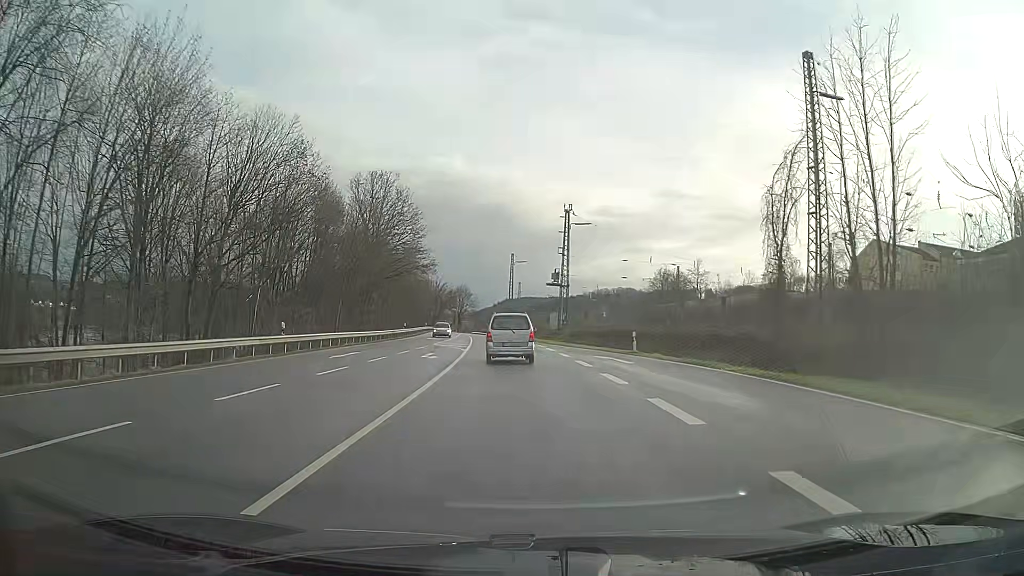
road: primary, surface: asphalt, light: Day
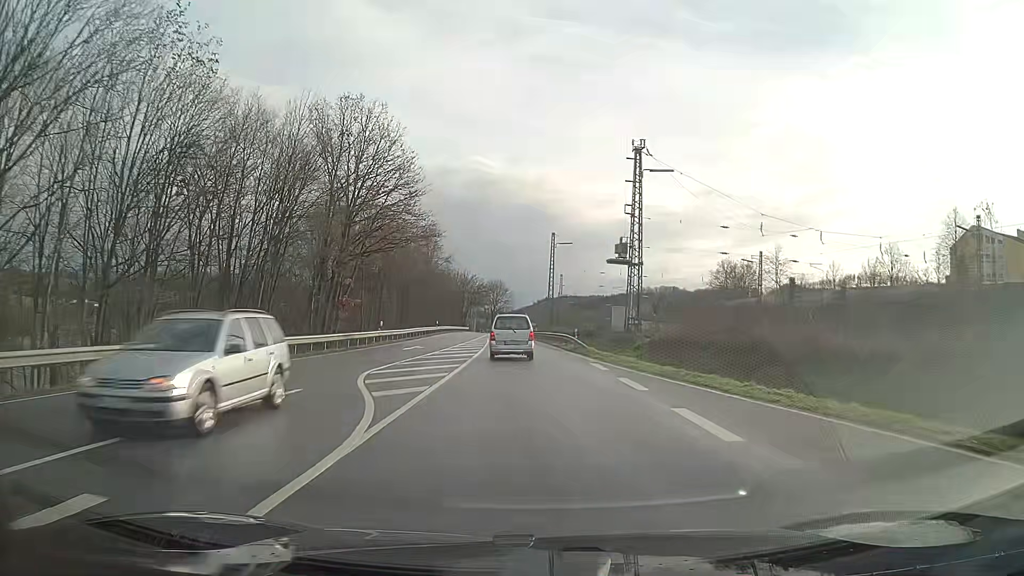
(-0.7, +25.4) m; -3°
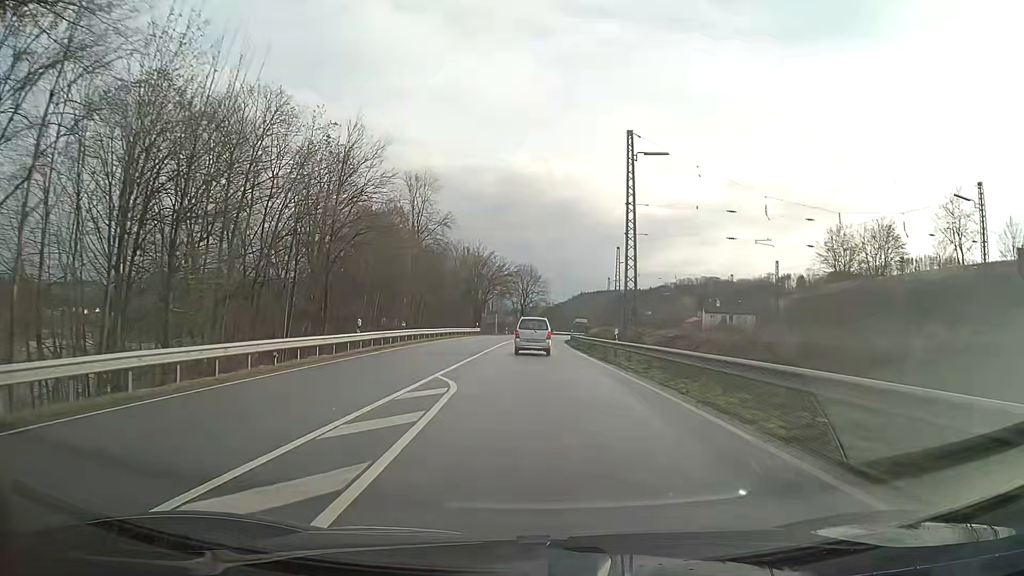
(-1.3, +46.0) m; -2°
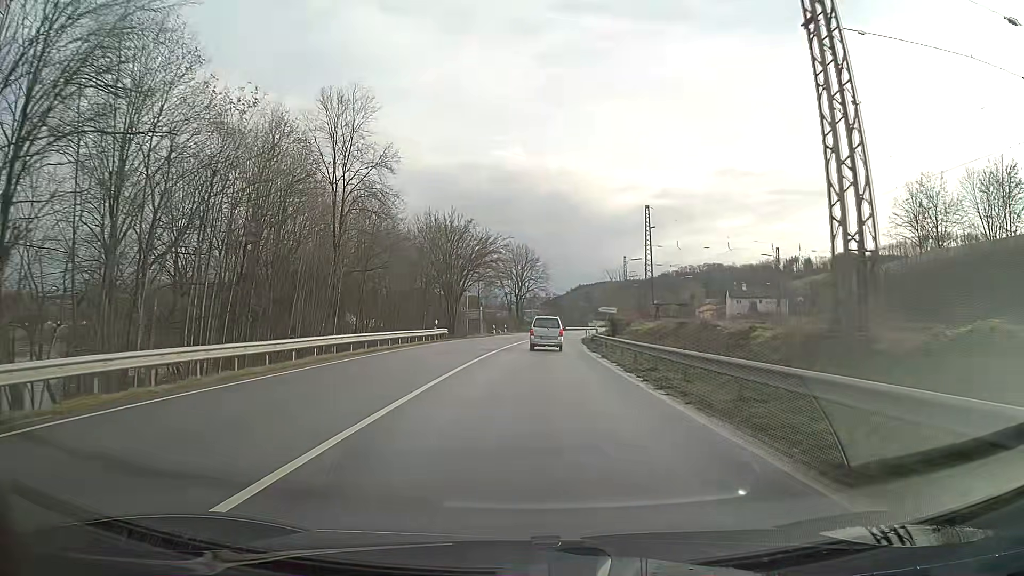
(0.0, +29.8) m; 0°
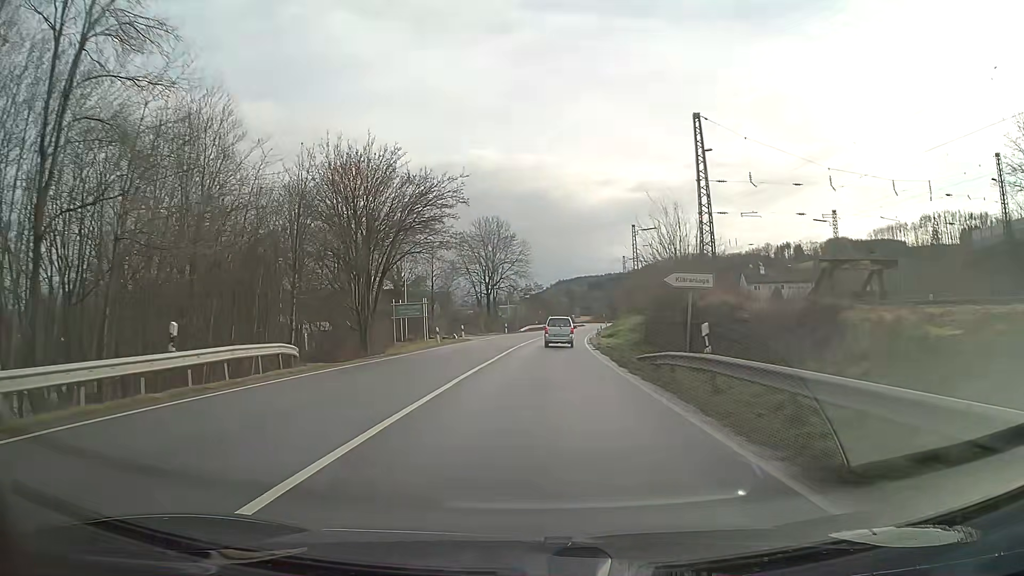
(+0.4, +31.0) m; +2°
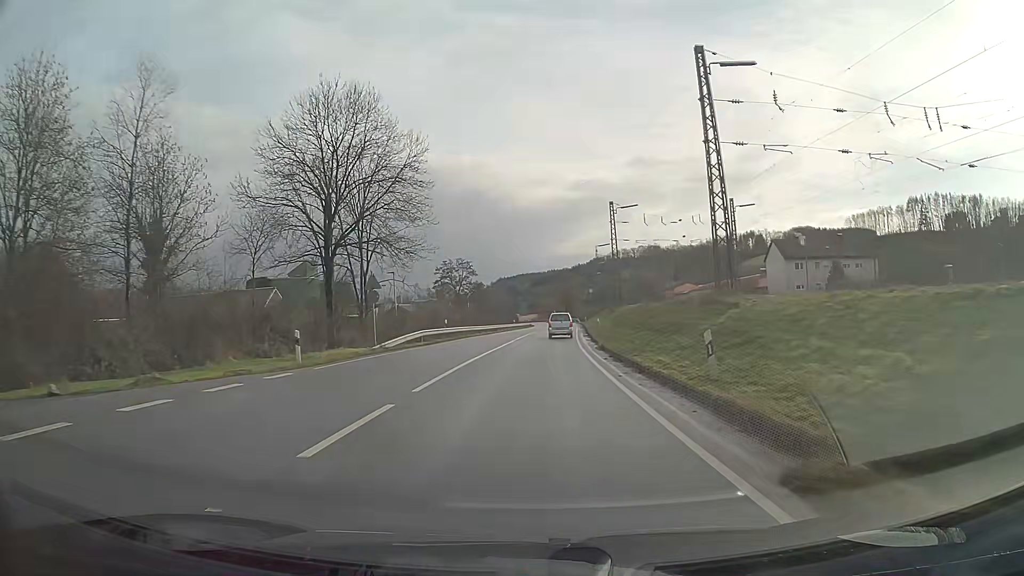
(+2.3, +53.9) m; +5°
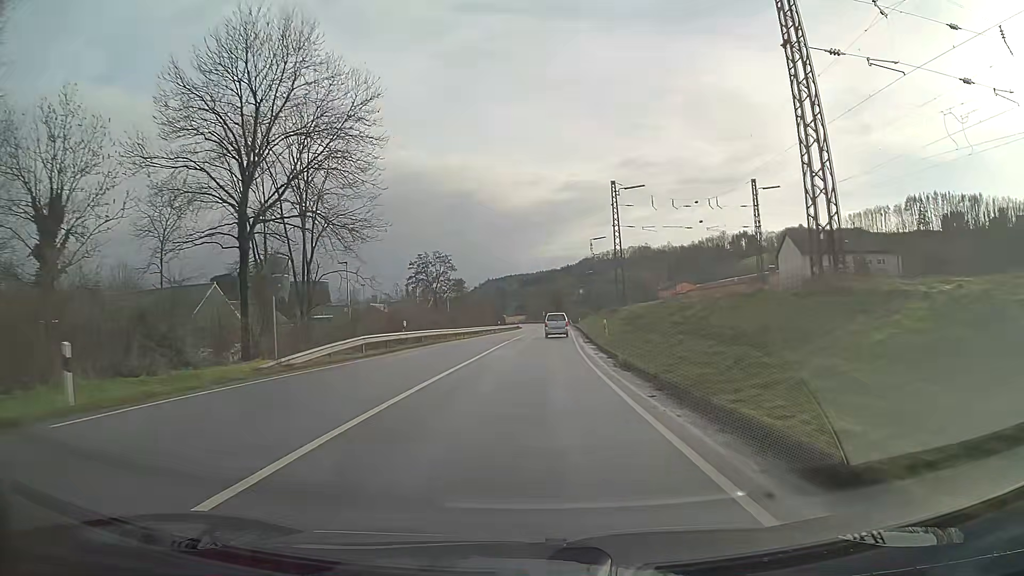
(+0.1, +10.9) m; +1°
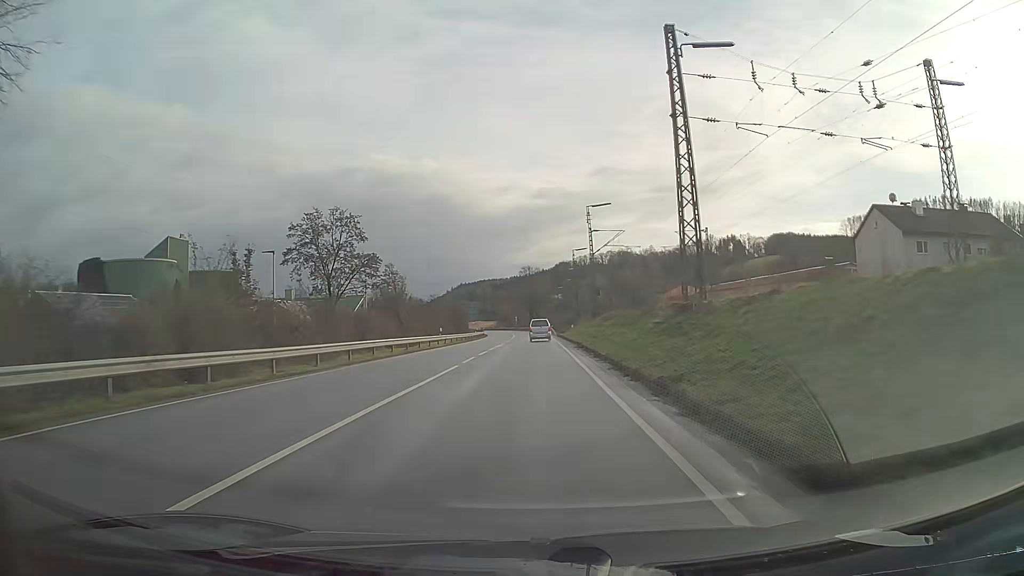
(+0.6, +32.7) m; +2°
